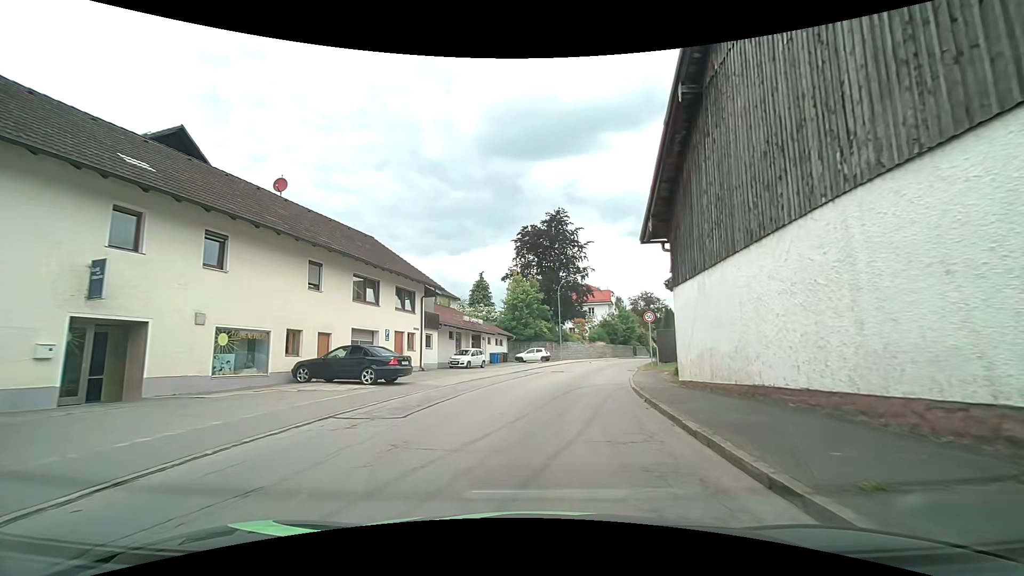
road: tertiary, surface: asphalt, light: Day
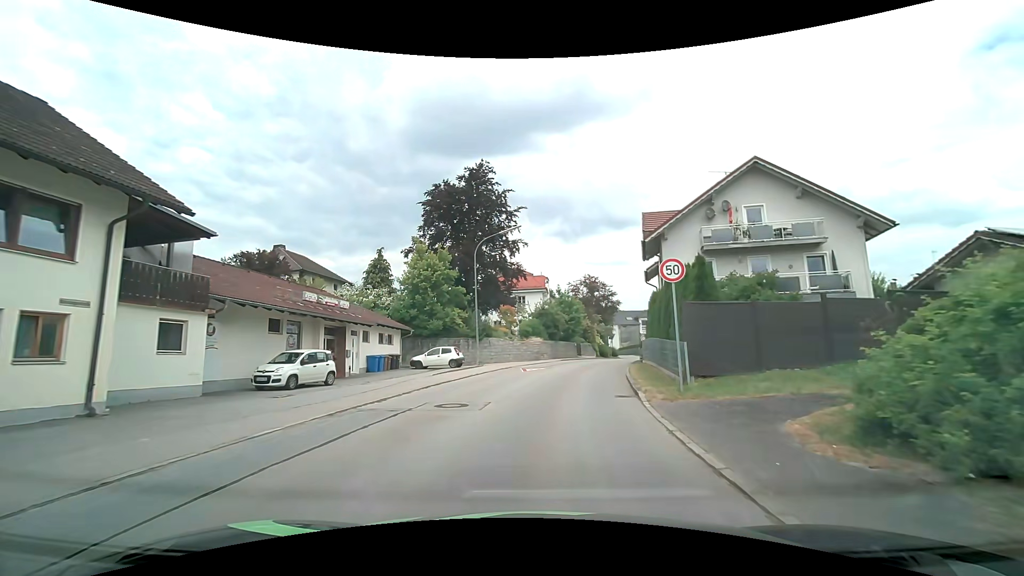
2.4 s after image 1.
(+1.1, +17.7) m; +7°
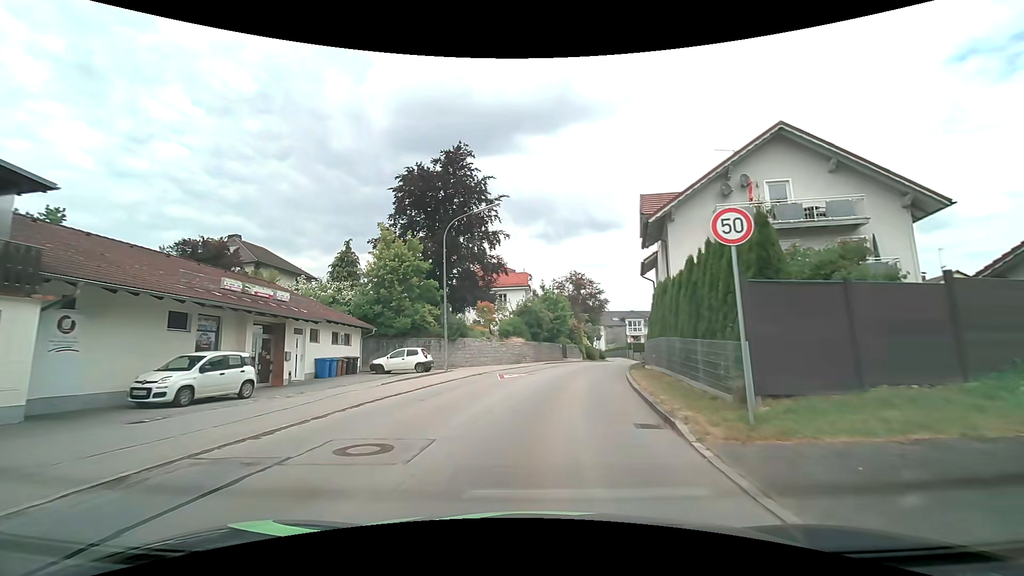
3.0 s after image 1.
(+0.1, +4.8) m; +3°
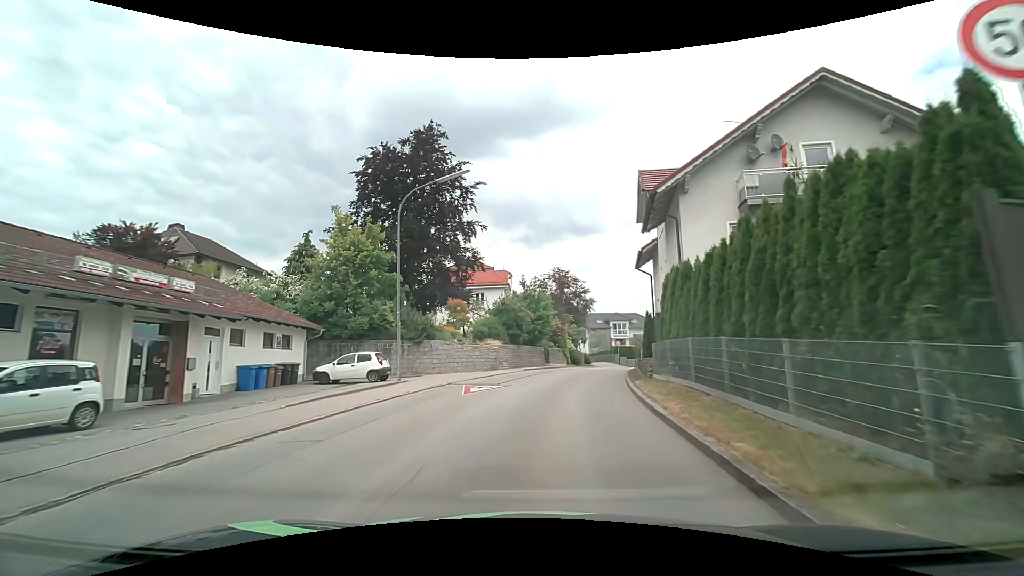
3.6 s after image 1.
(+0.1, +5.0) m; +2°
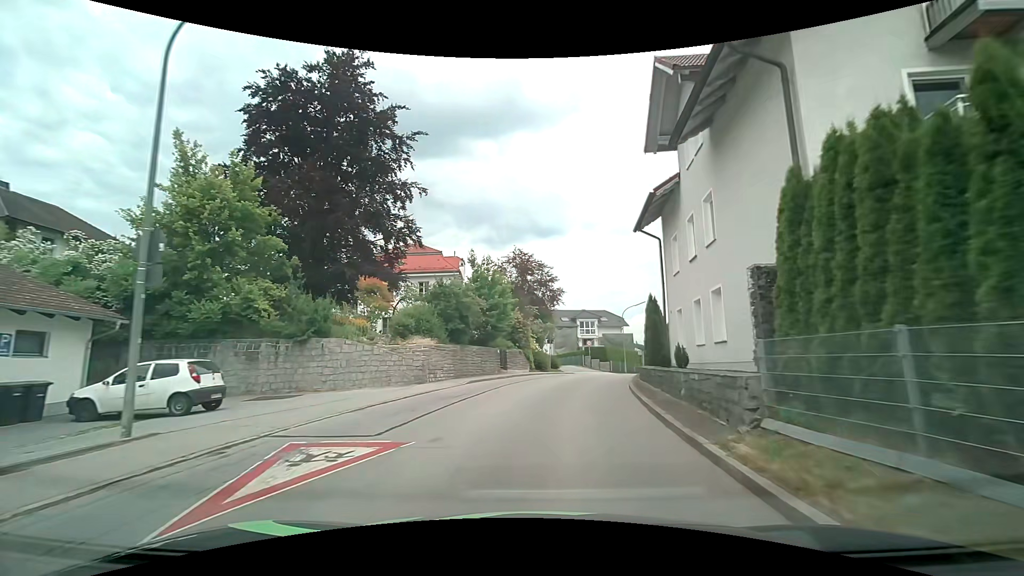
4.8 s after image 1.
(+0.4, +10.6) m; +5°
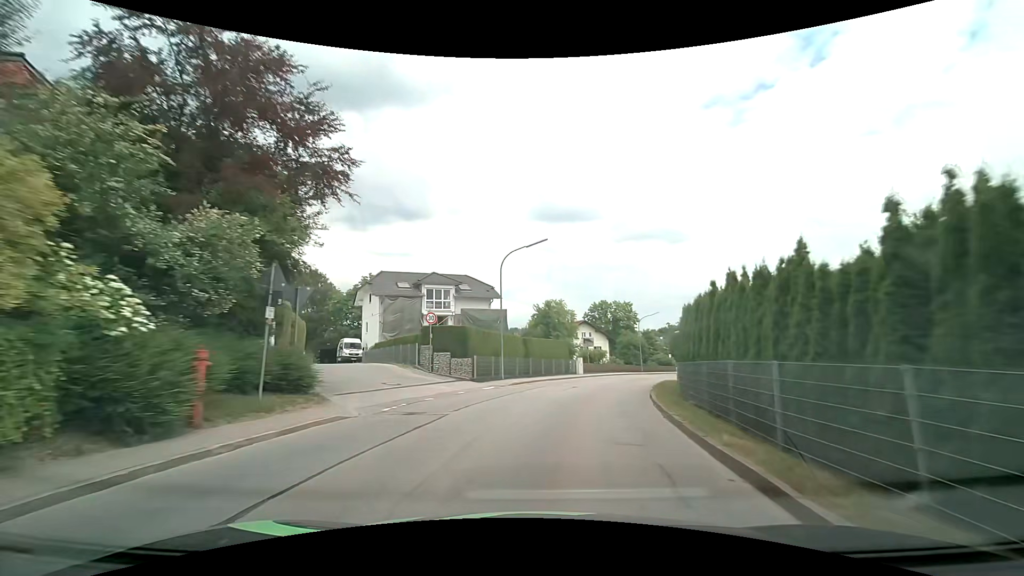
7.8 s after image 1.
(+3.5, +29.2) m; +15°
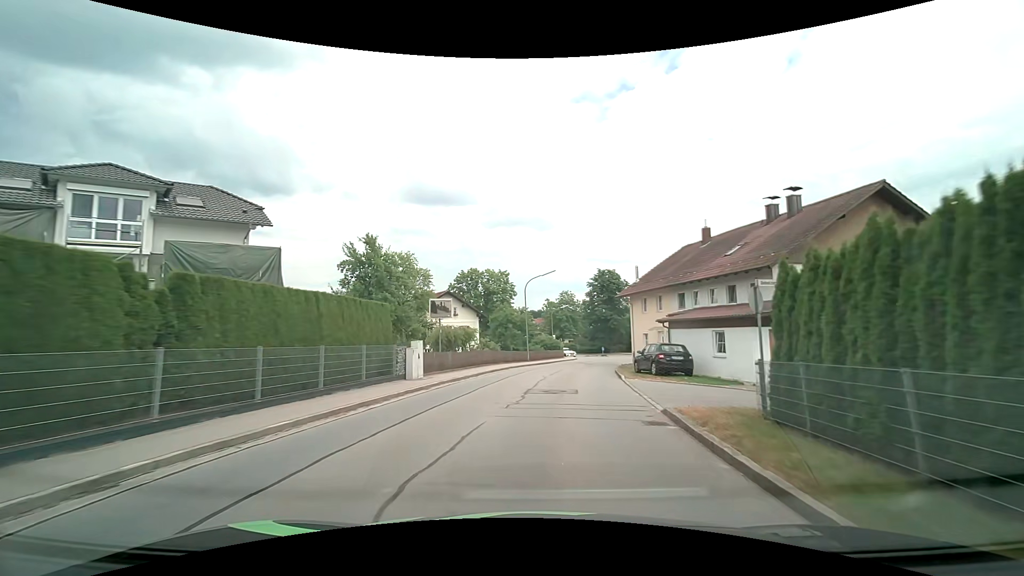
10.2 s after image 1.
(+3.2, +24.5) m; +15°
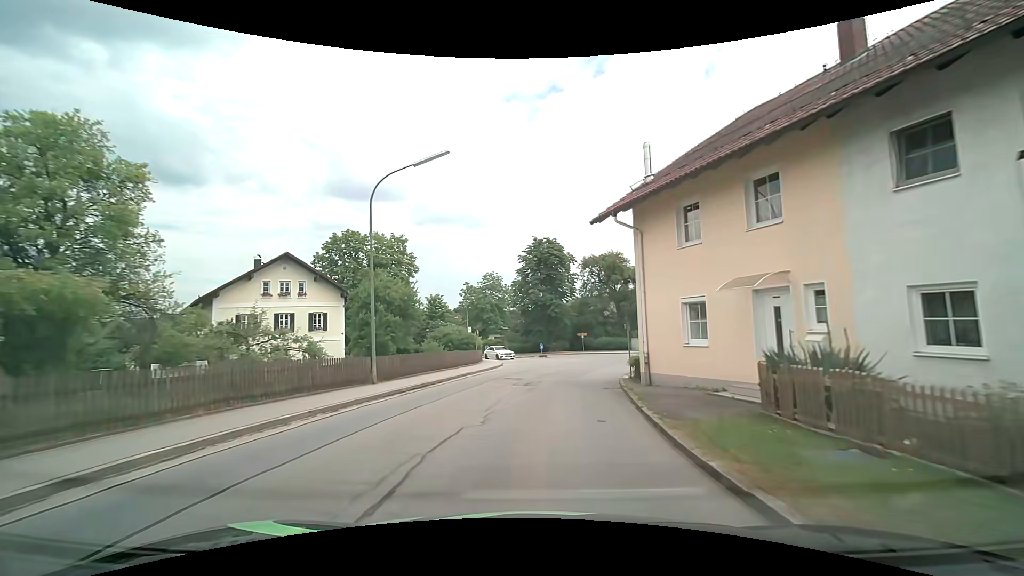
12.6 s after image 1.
(+2.3, +26.4) m; +8°
(0, +10) (+1, +20) (+3, +30) (+7, +39) (+11, +48) (+17, +57) (+22, +65) (+28, +73) (+34, +81) (+40, +89) m
